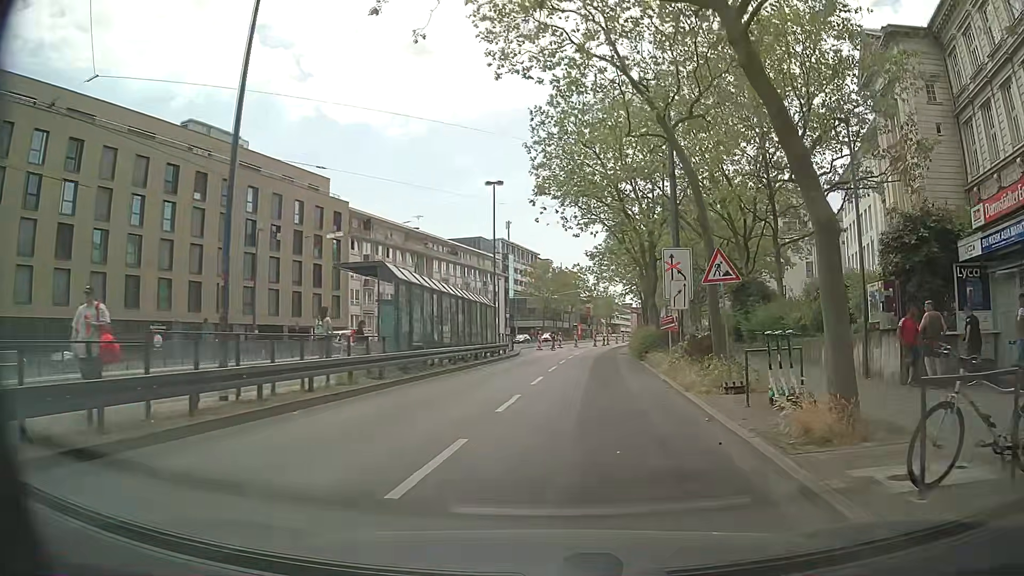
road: primary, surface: asphalt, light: Day
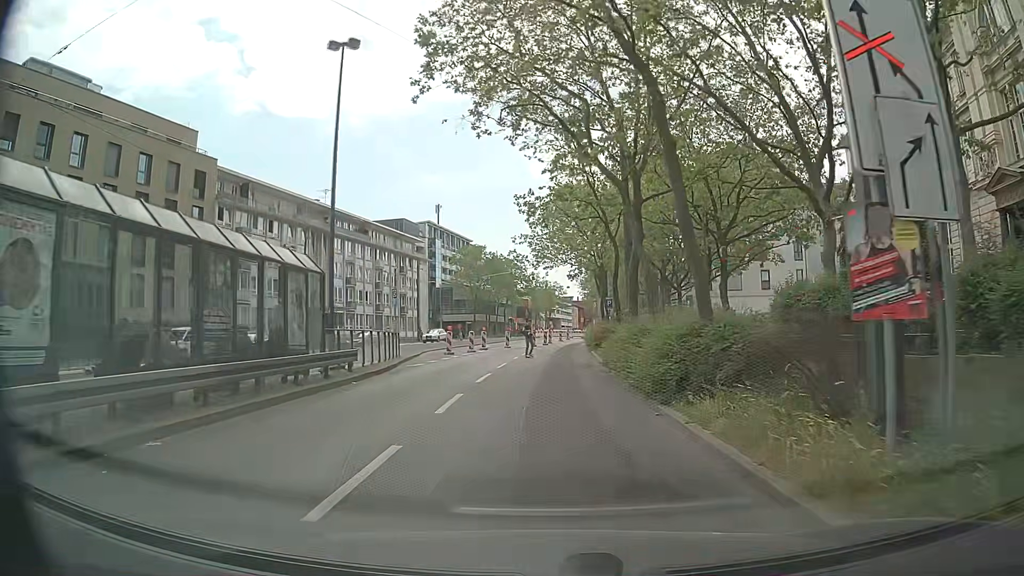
(+1.5, +18.7) m; +6°
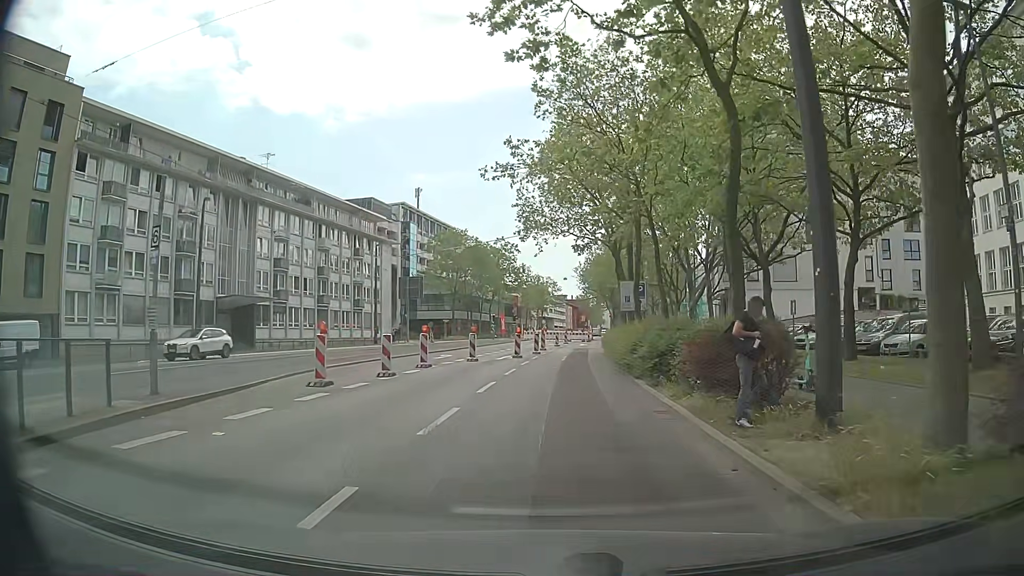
(-0.1, +19.7) m; -1°
(0, +10) (+1, +20) (+2, +30) (+3, +40) (+4, +50) (+5, +60) (+7, +70) (+10, +79) (+11, +89) (+11, +99) m
